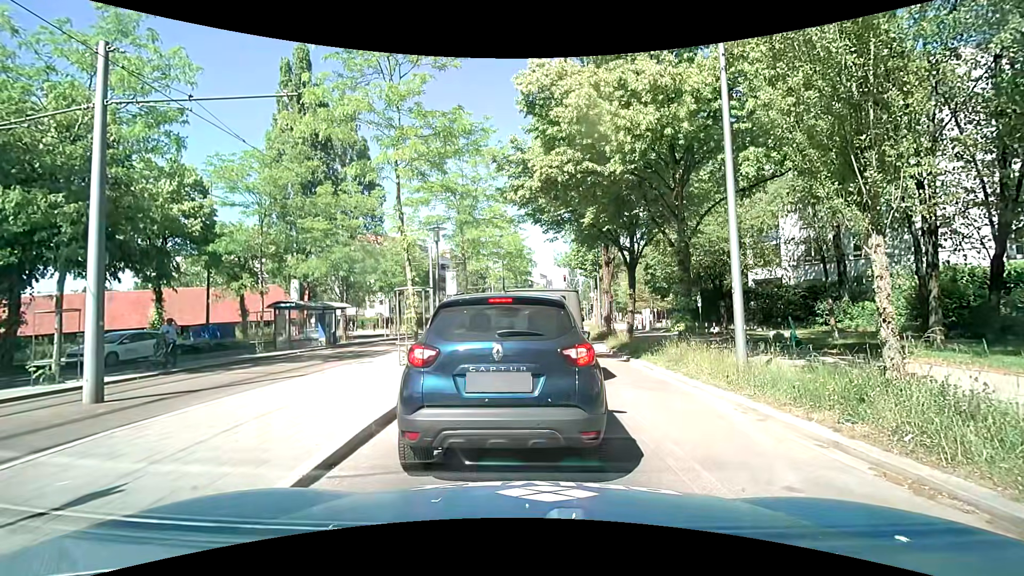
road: secondary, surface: asphalt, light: Day
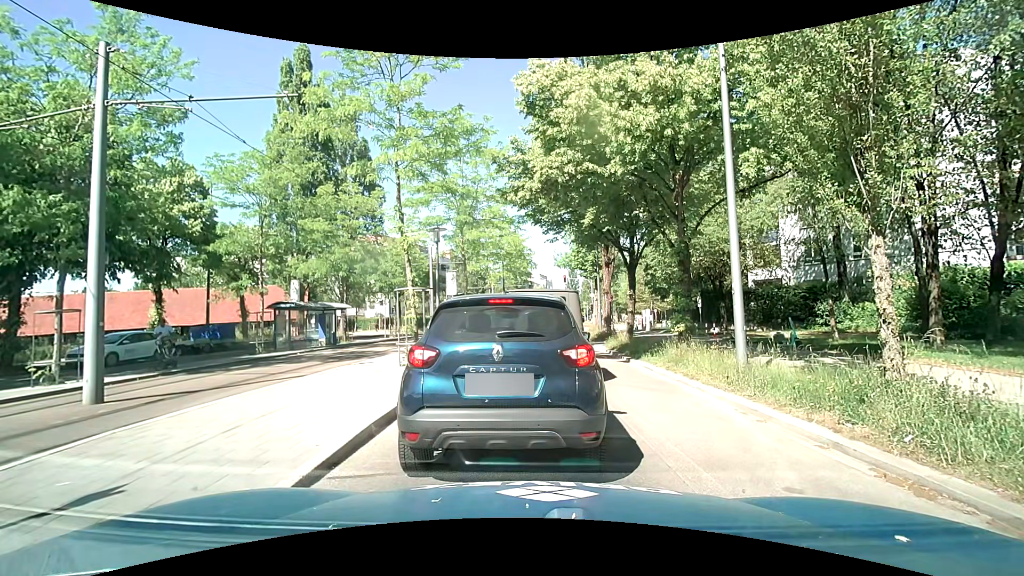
(0.0, +0.1) m; 0°
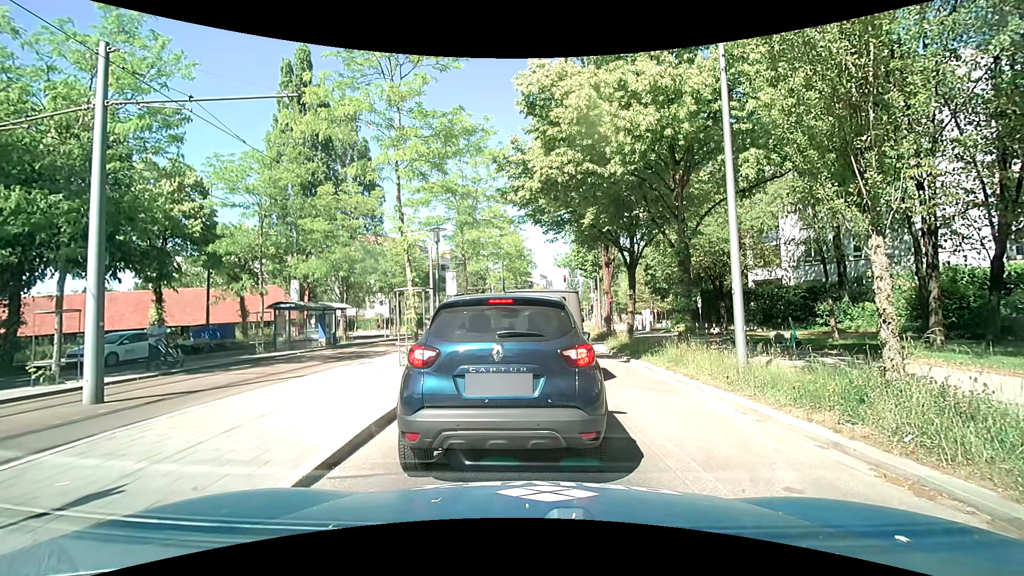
(0.0, 0.0) m; 0°
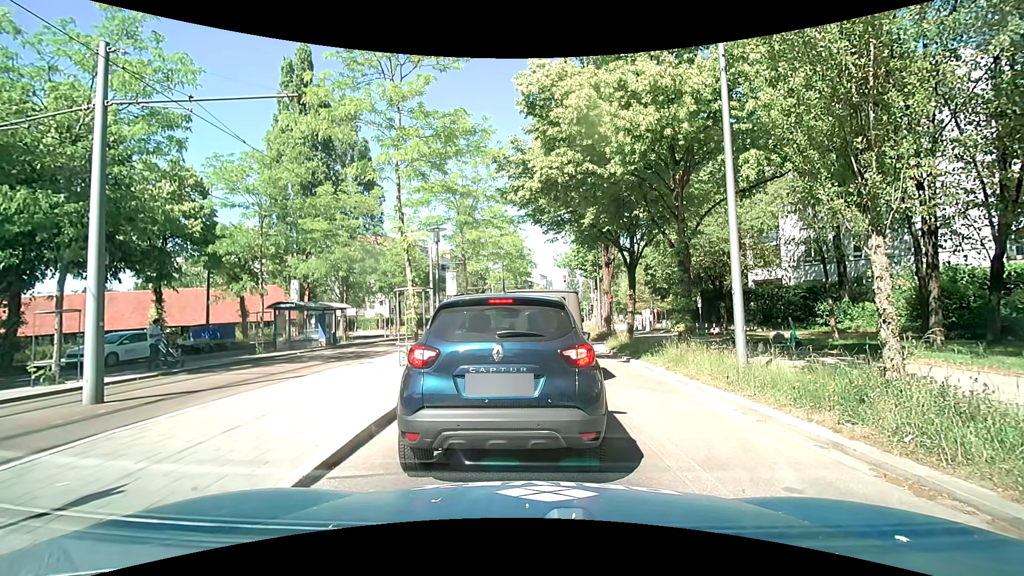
(0.0, 0.0) m; 0°
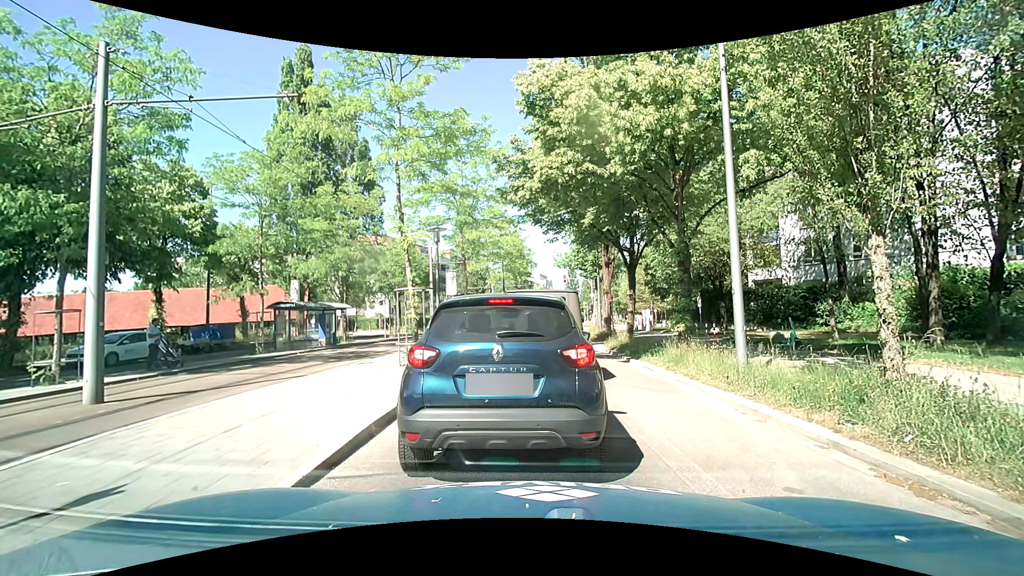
(0.0, 0.0) m; 0°
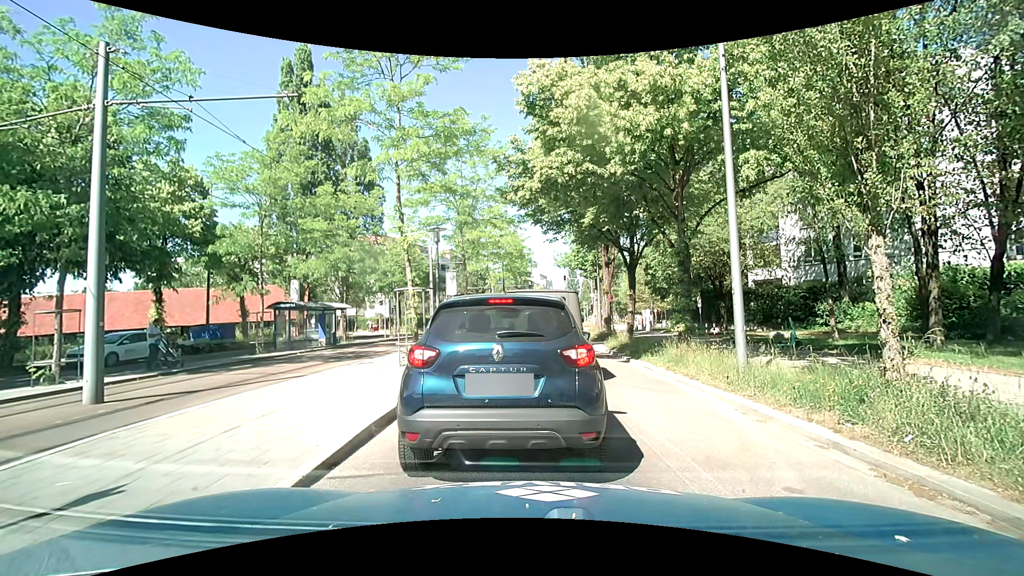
(0.0, 0.0) m; 0°
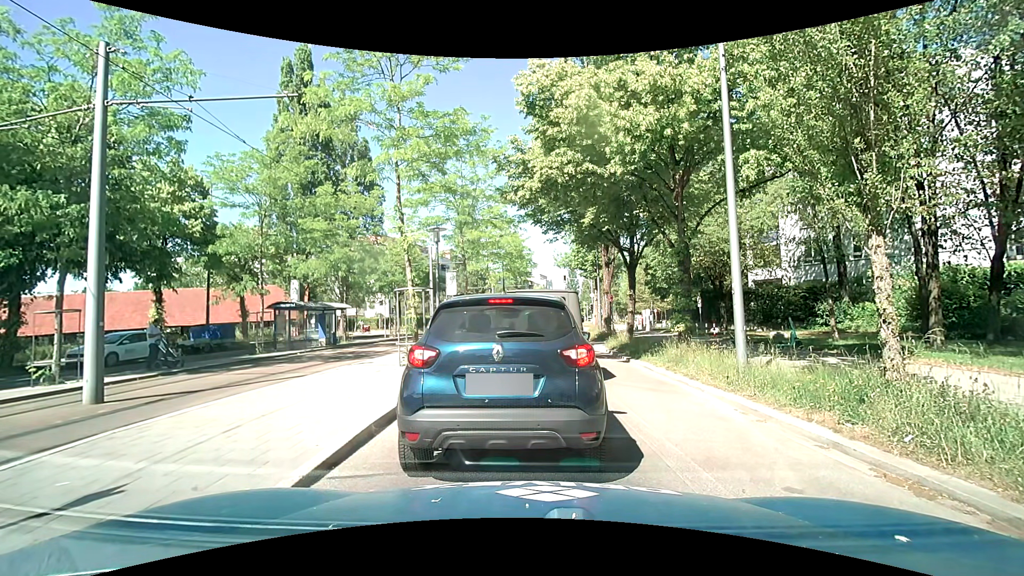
(0.0, 0.0) m; 0°
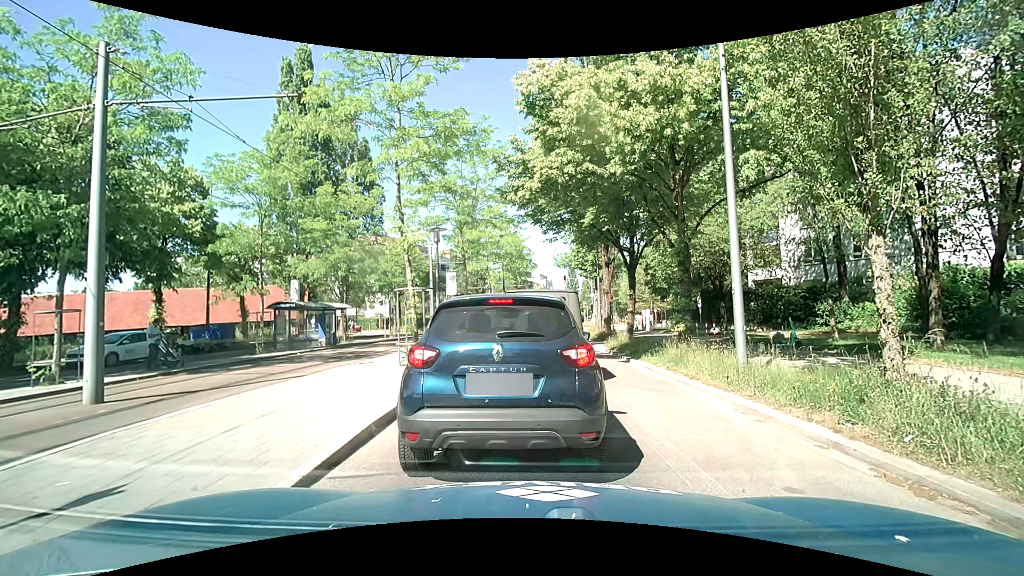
(0.0, 0.0) m; 0°
